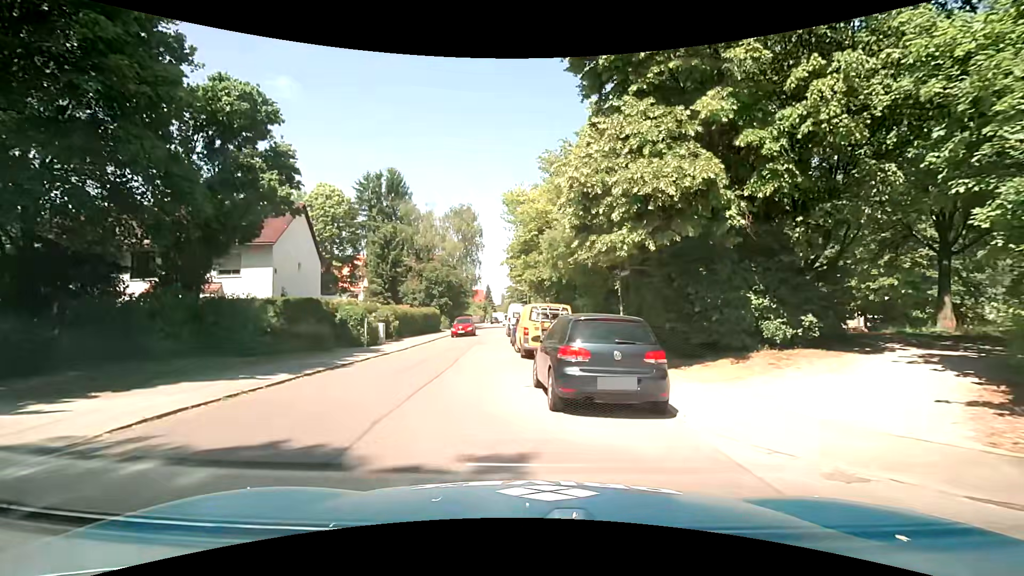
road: residential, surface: asphalt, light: Day
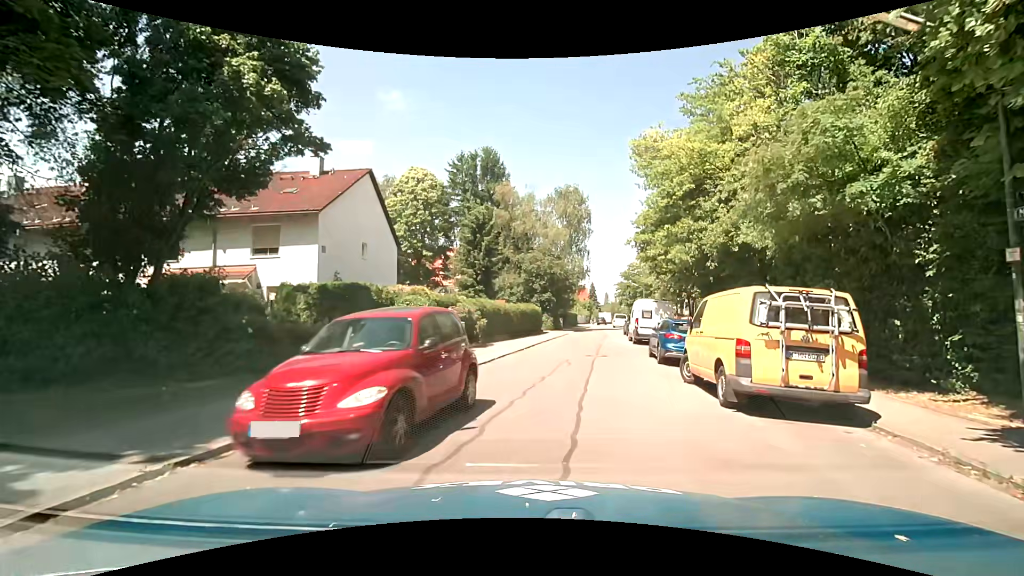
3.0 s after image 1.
(-1.2, +9.4) m; -11°
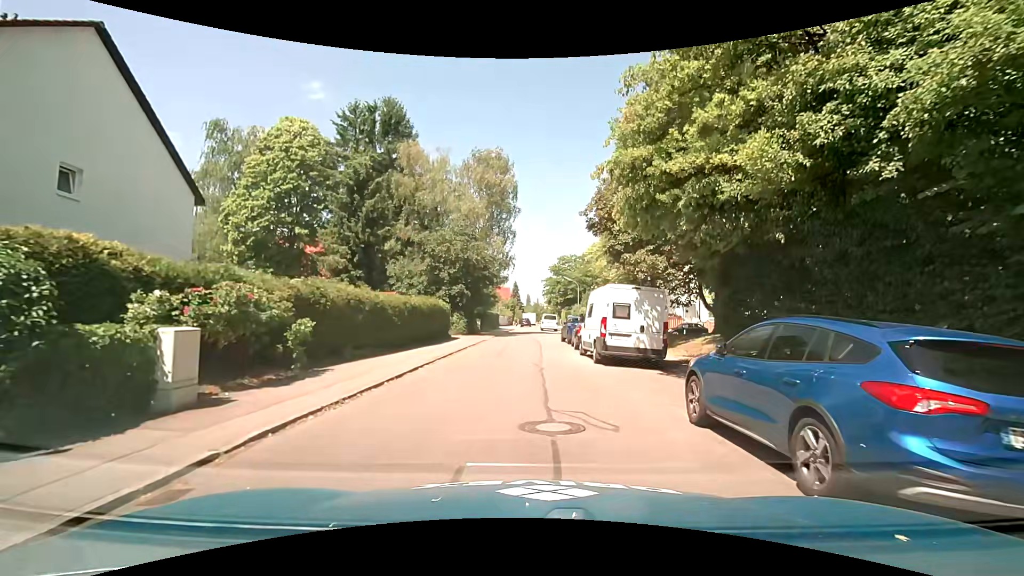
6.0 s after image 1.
(+1.2, +12.7) m; +8°
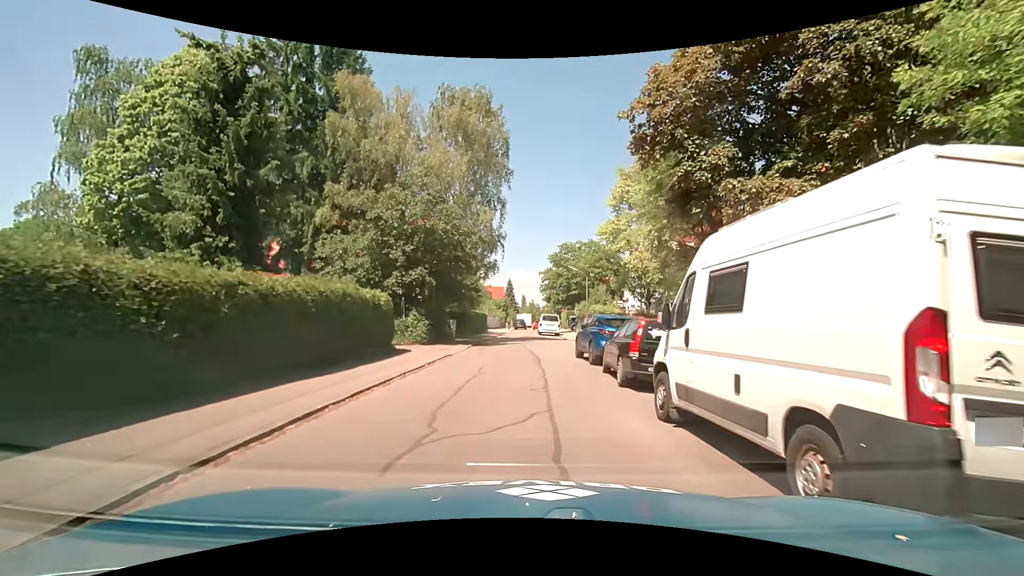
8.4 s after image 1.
(+0.4, +12.5) m; +3°
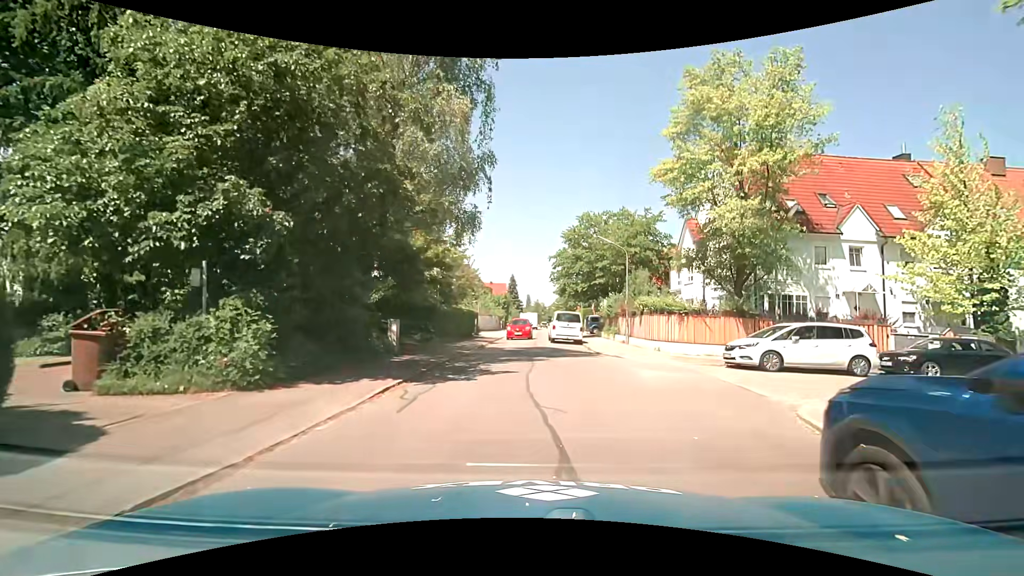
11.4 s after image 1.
(-0.2, +15.3) m; -2°
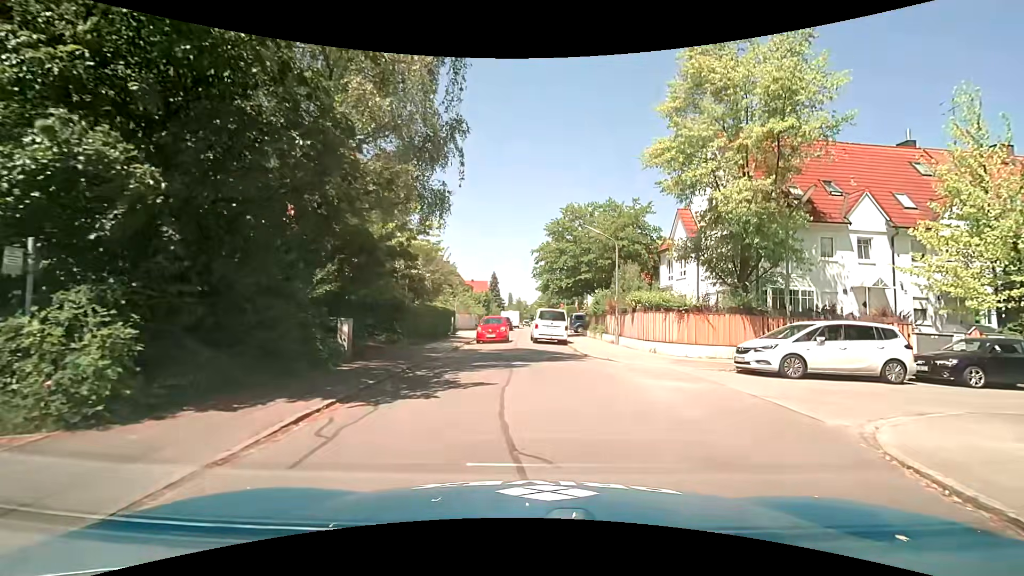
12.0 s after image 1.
(+0.1, +2.6) m; +3°
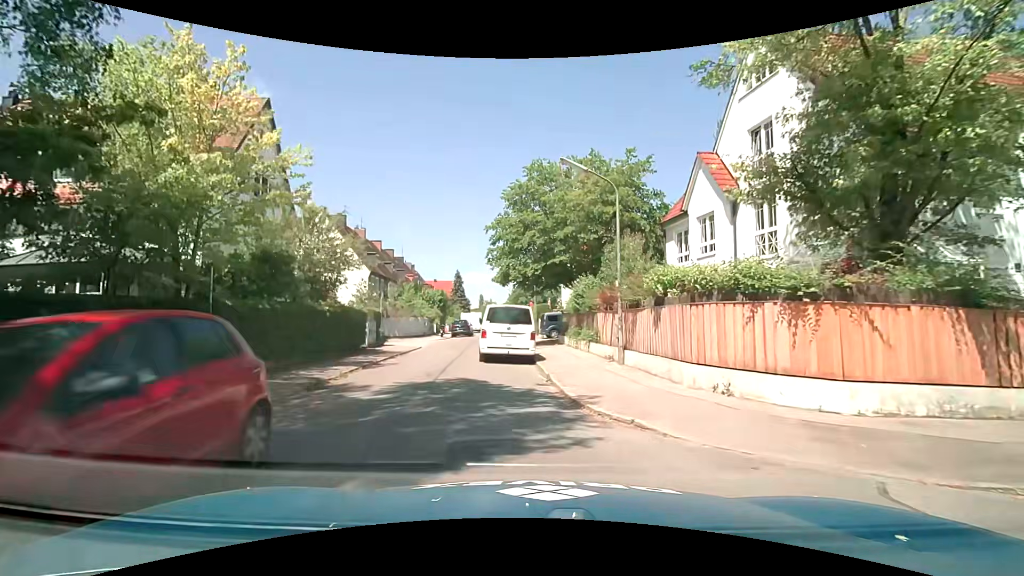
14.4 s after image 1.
(+0.9, +11.0) m; +3°
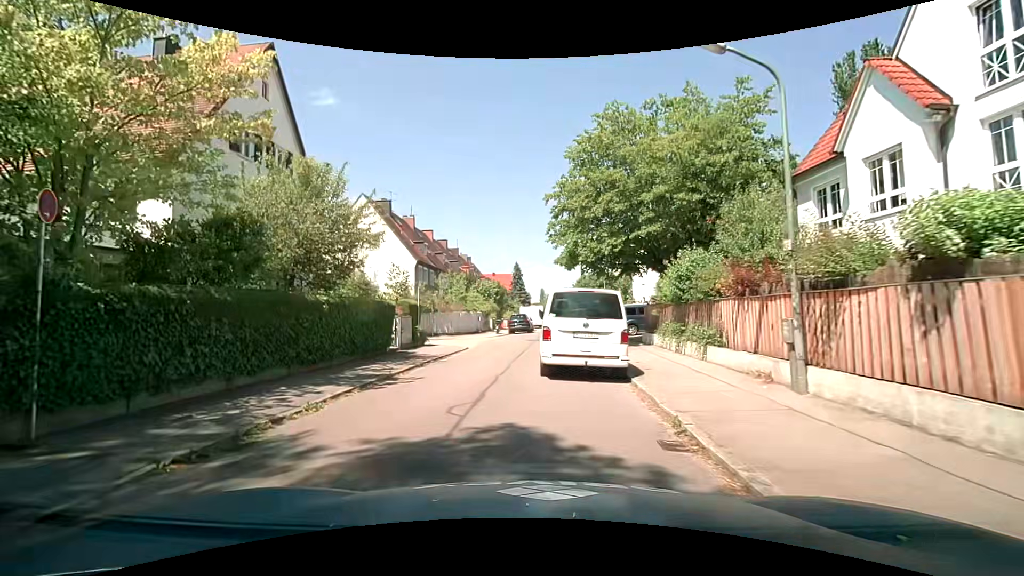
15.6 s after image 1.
(-0.3, +5.9) m; -7°
(-1, +10) (-1, +20) (+1, +30) (+2, +40) (+3, +49) (+3, +59) (+4, +69) (+4, +79) (+4, +89) (+5, +99) m
